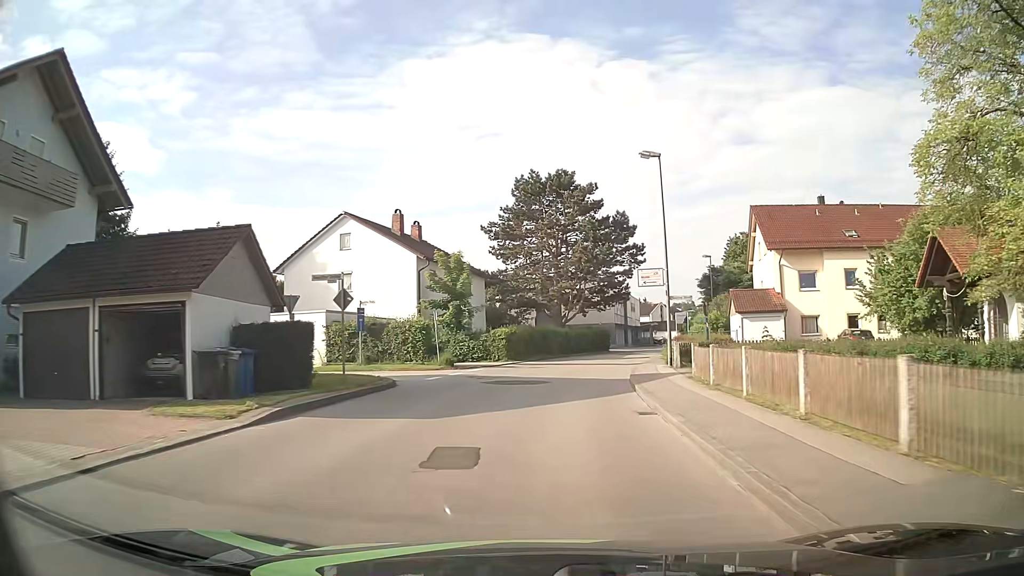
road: unclassified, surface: asphalt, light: Day
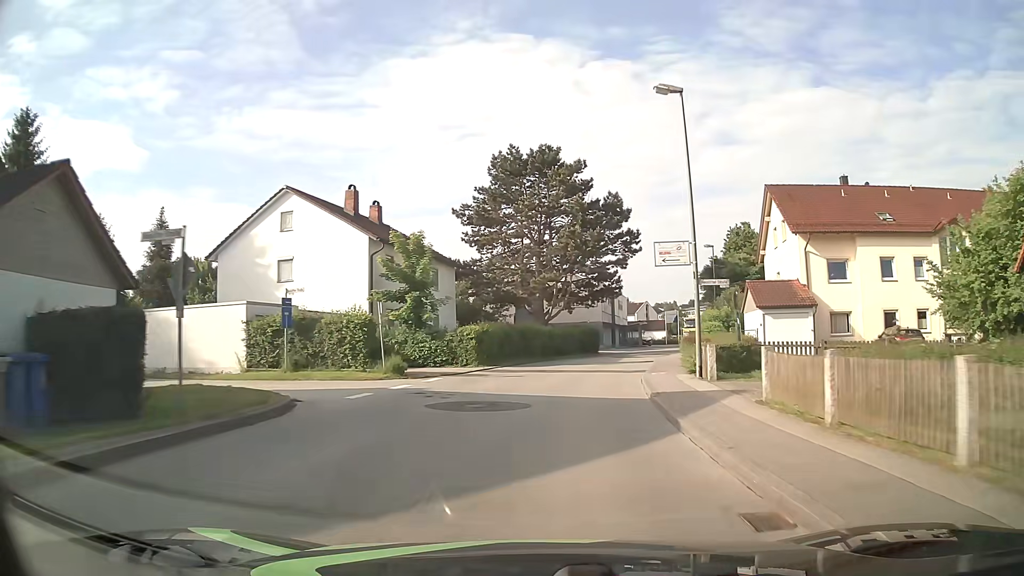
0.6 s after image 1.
(+0.1, +7.2) m; +2°
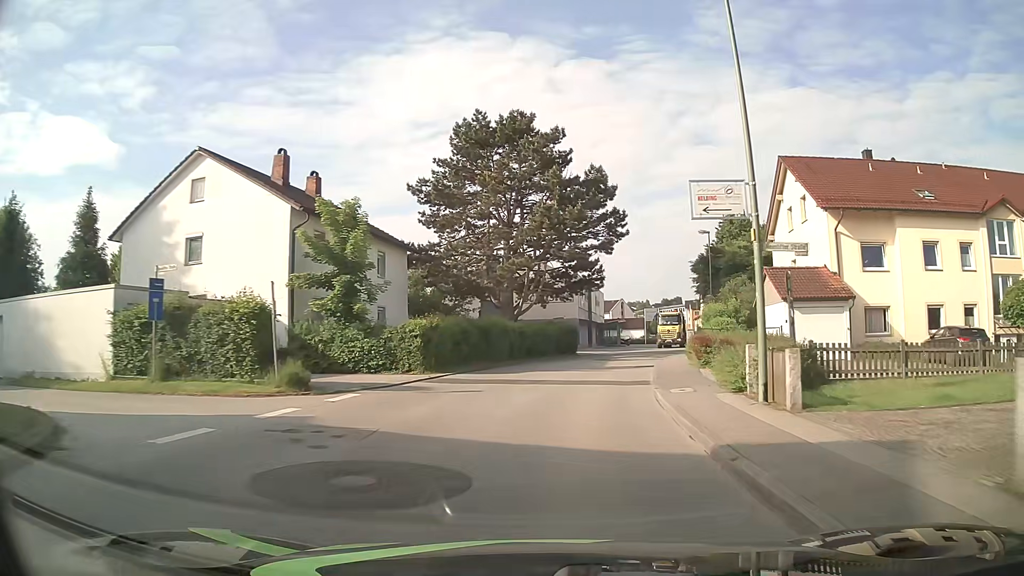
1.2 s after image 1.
(+0.1, +7.2) m; +2°
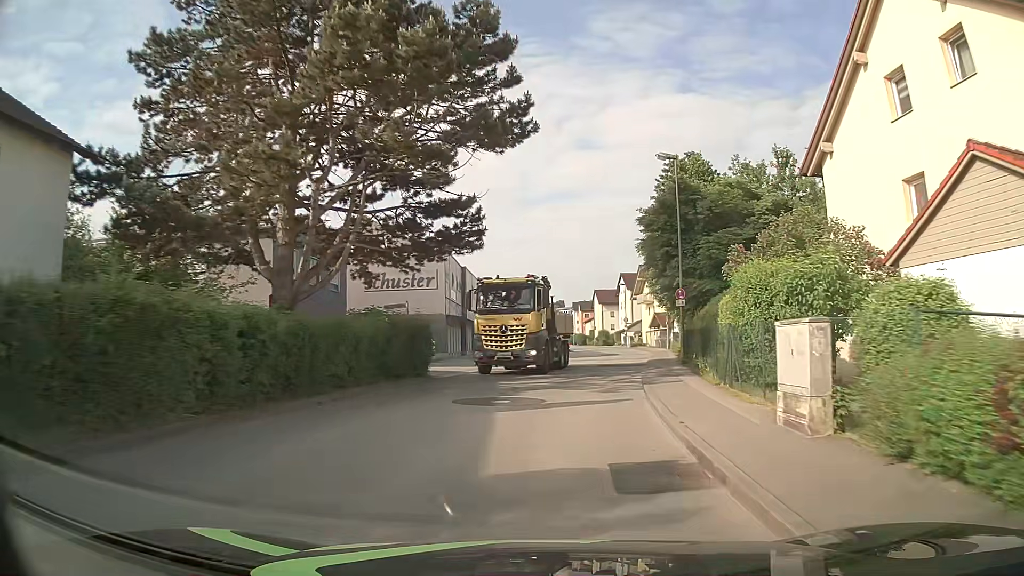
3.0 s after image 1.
(+1.9, +21.2) m; +10°
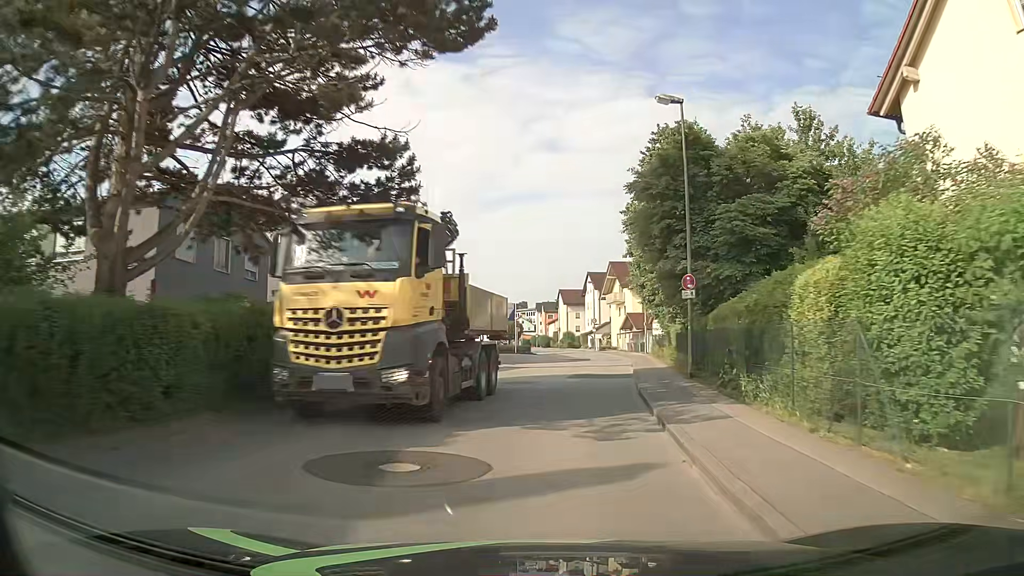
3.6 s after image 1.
(+0.2, +7.1) m; +3°
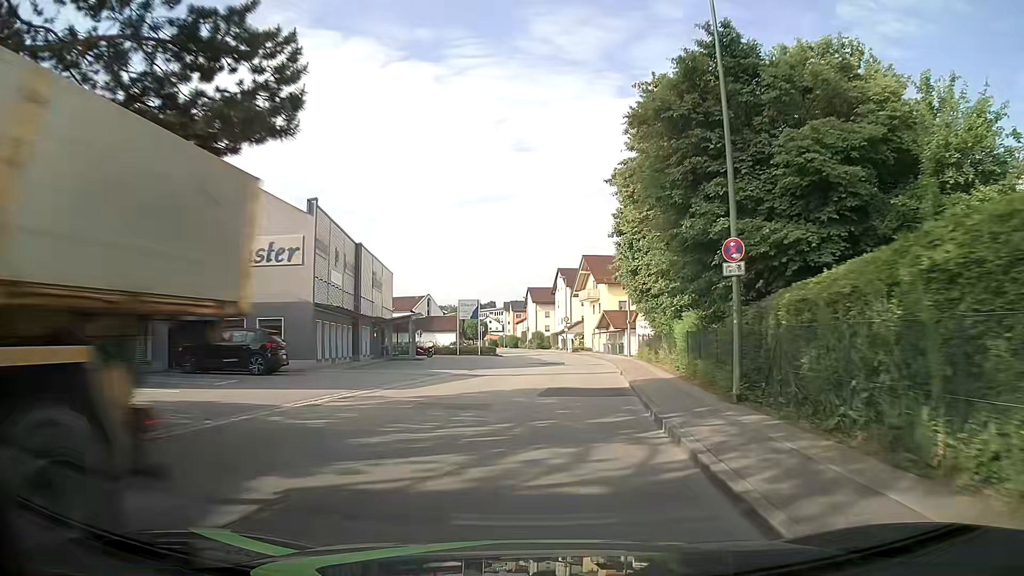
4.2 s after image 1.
(+0.1, +7.0) m; +3°
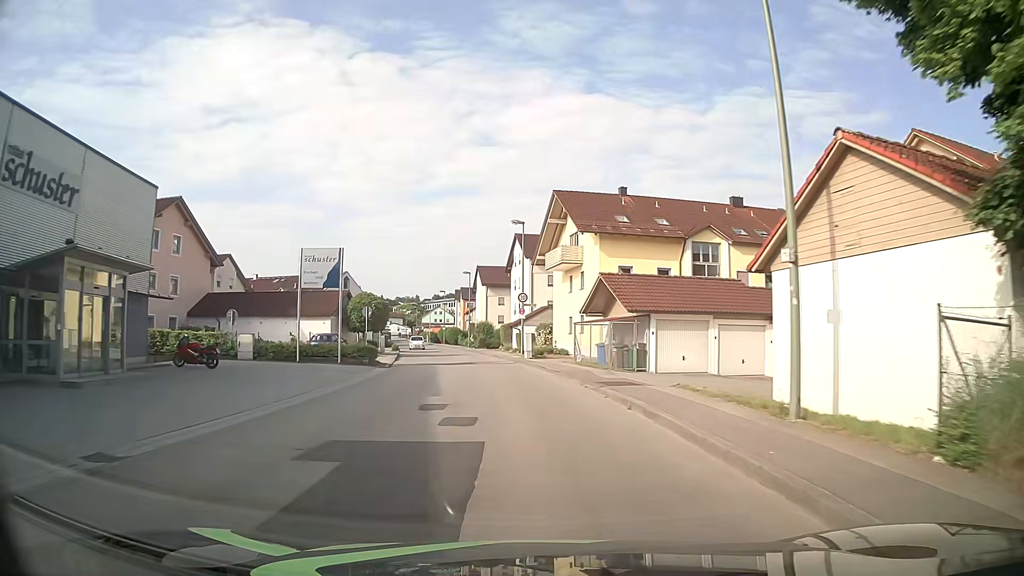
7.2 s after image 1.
(+1.5, +32.7) m; +2°
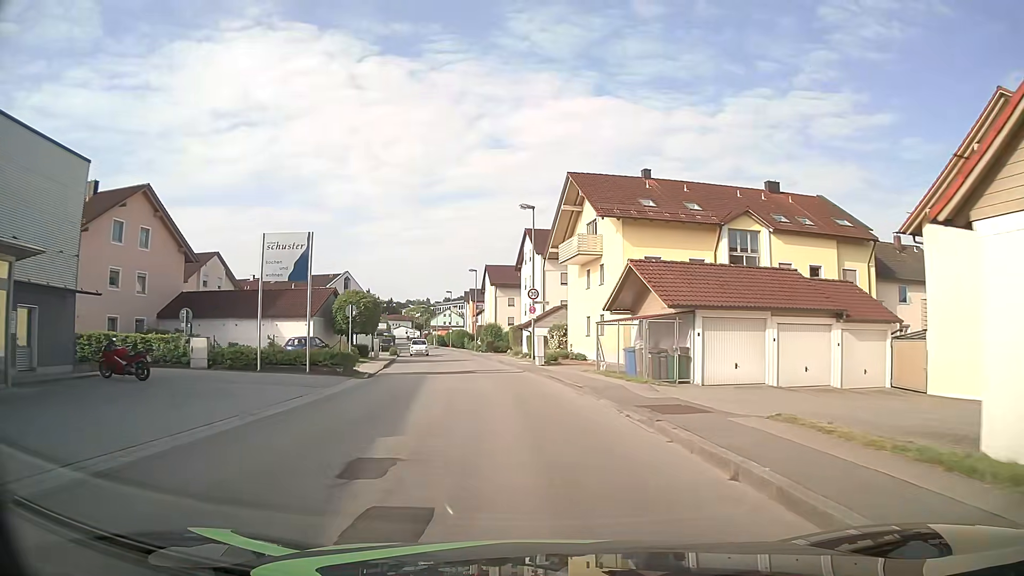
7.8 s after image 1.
(+0.1, +5.7) m; +1°
(0, +10) (-1, +20) (-3, +30) (-5, +40) (-6, +49) (-8, +59) (-10, +69) (-13, +79) (-15, +89) (-17, +98) m
